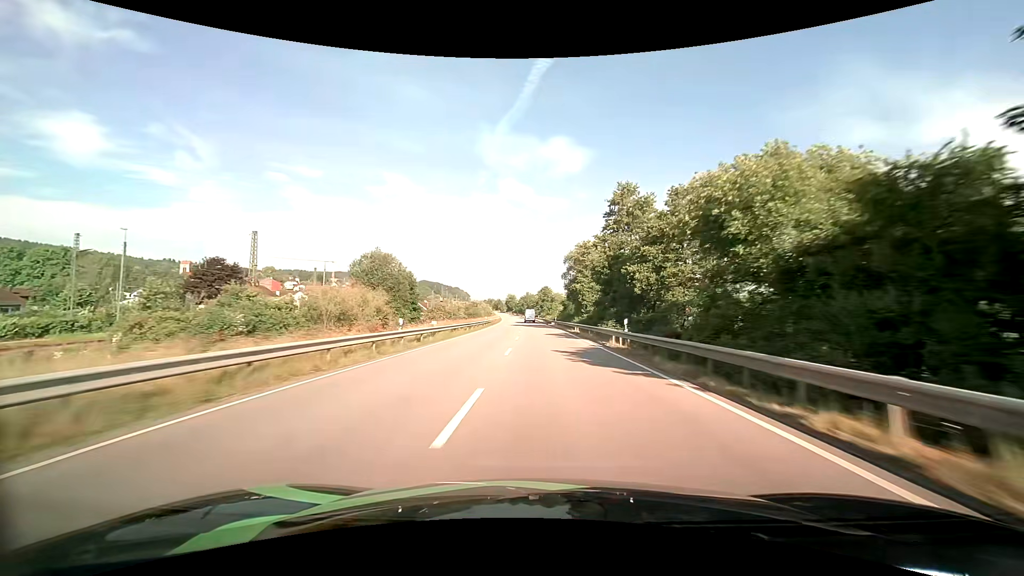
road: primary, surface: asphalt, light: Day
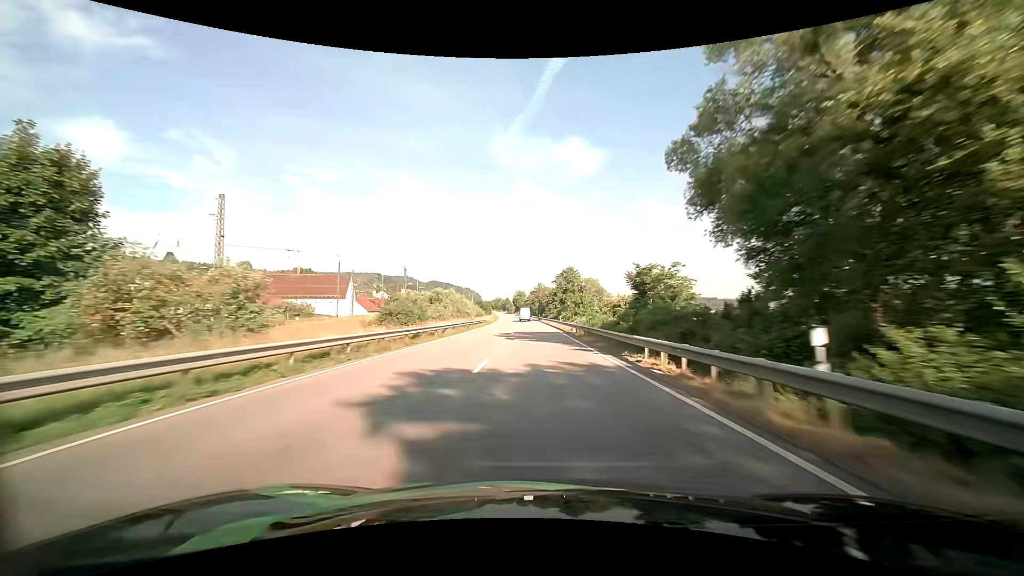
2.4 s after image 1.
(-0.9, +65.8) m; -2°
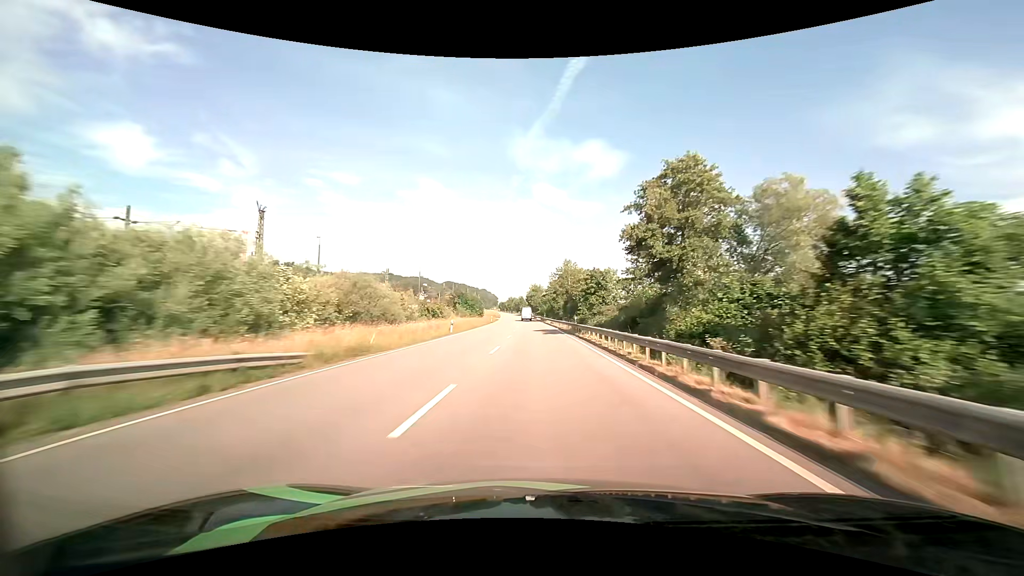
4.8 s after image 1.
(-1.3, +66.6) m; -2°
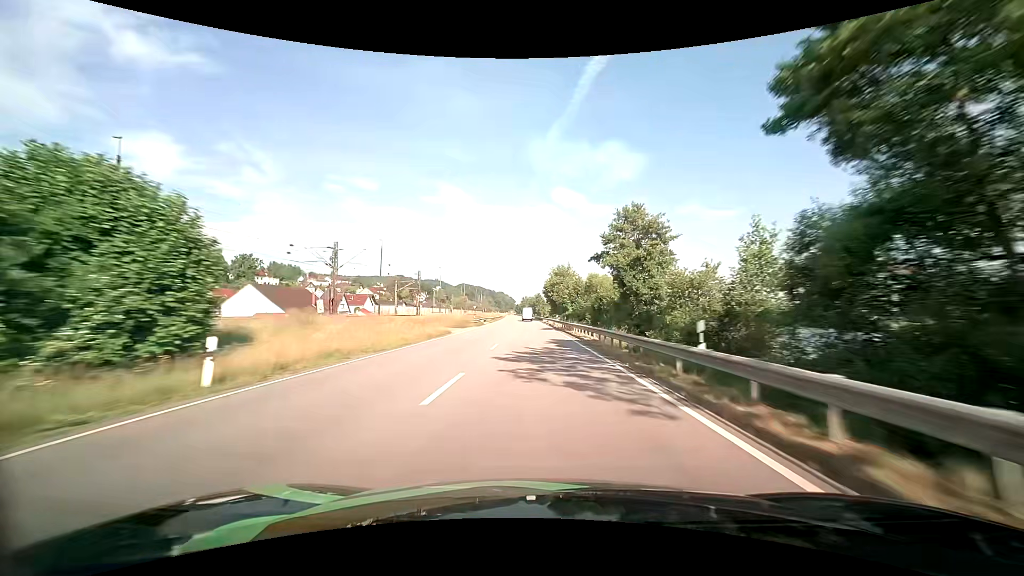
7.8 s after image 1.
(-1.6, +82.3) m; -2°
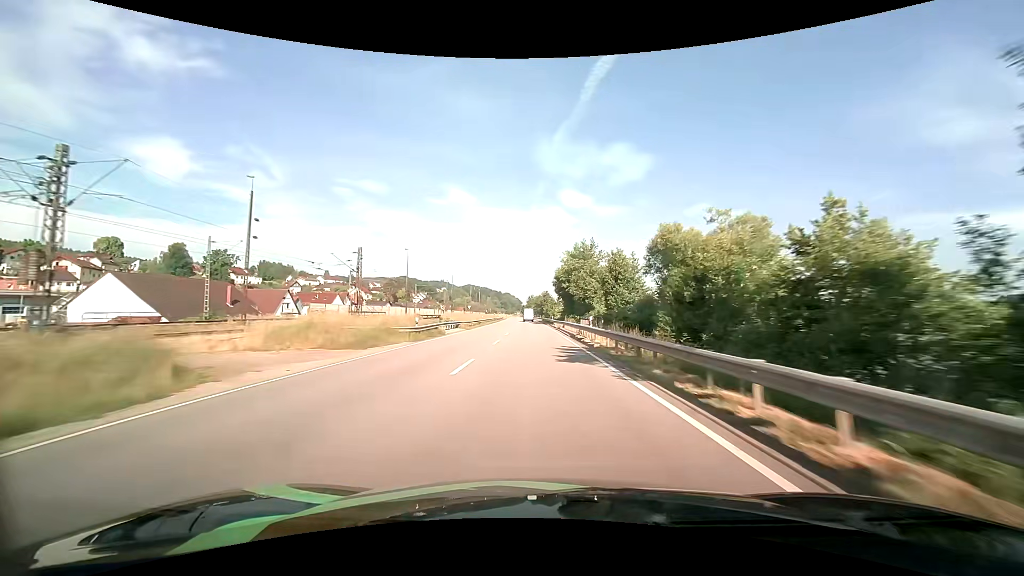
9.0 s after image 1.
(-0.2, +32.4) m; -1°
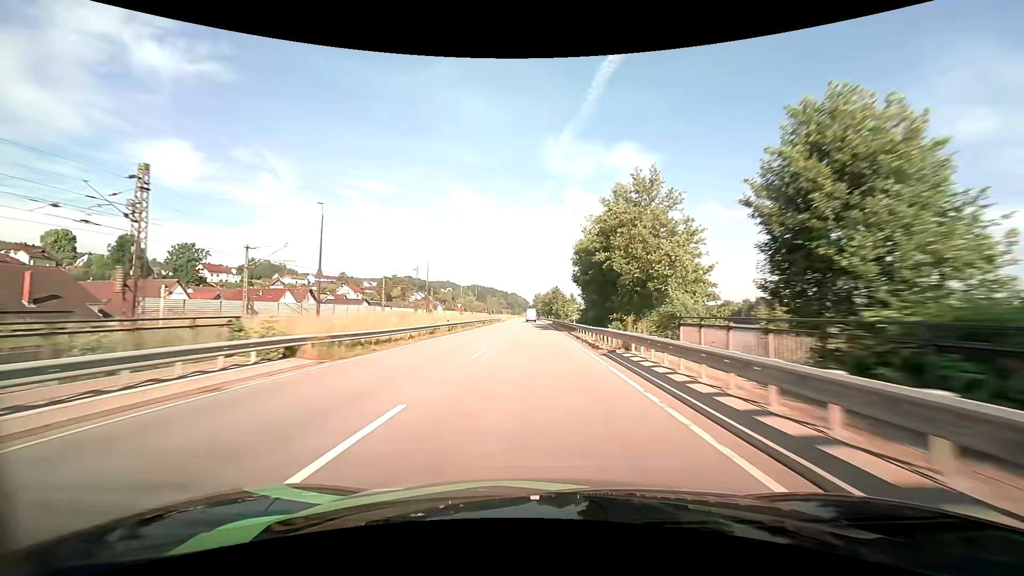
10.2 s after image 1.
(-0.3, +32.1) m; -1°
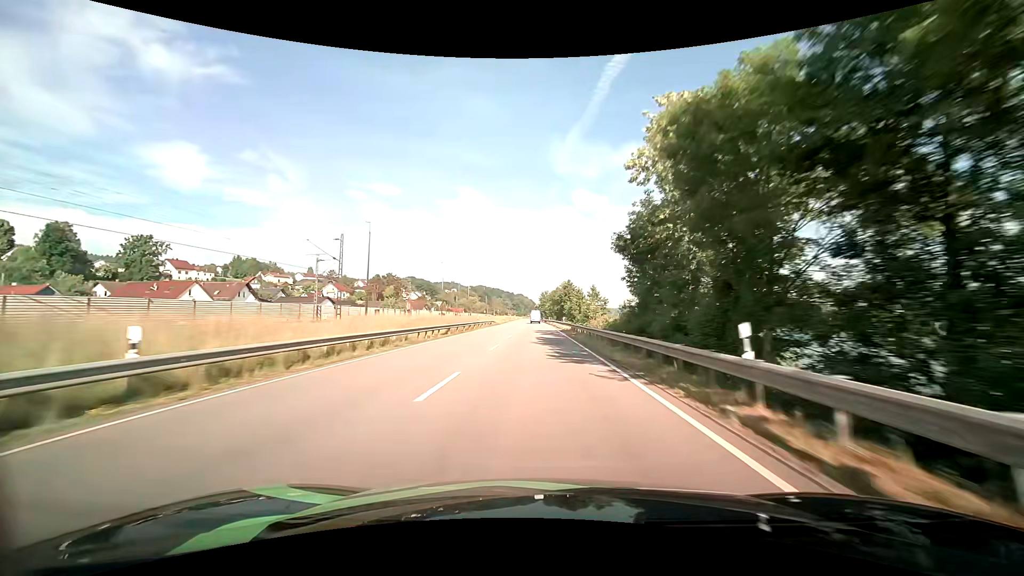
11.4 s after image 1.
(-0.2, +31.7) m; -1°
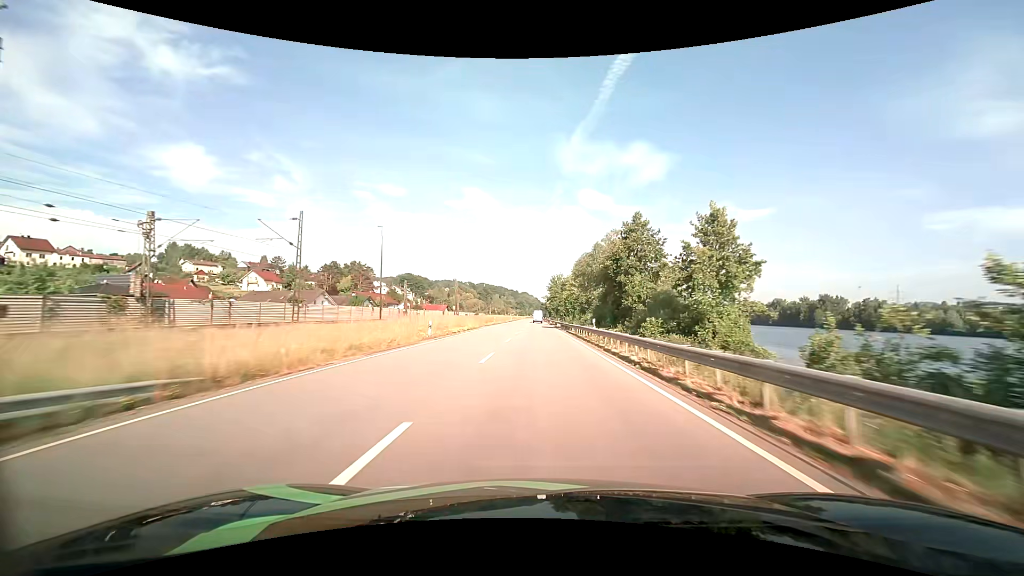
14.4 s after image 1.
(-0.7, +78.0) m; -1°
(0, +10) (0, +20) (0, +30) (0, +40) (0, +50) (0, +60) (0, +70) (0, +80) (0, +90) (0, +100) m
